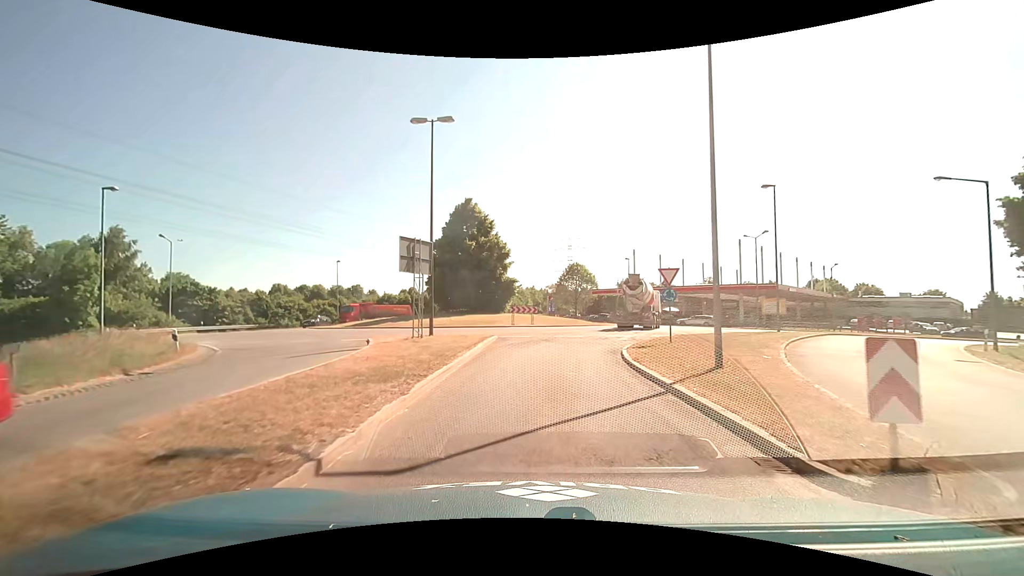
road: primary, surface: asphalt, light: Day
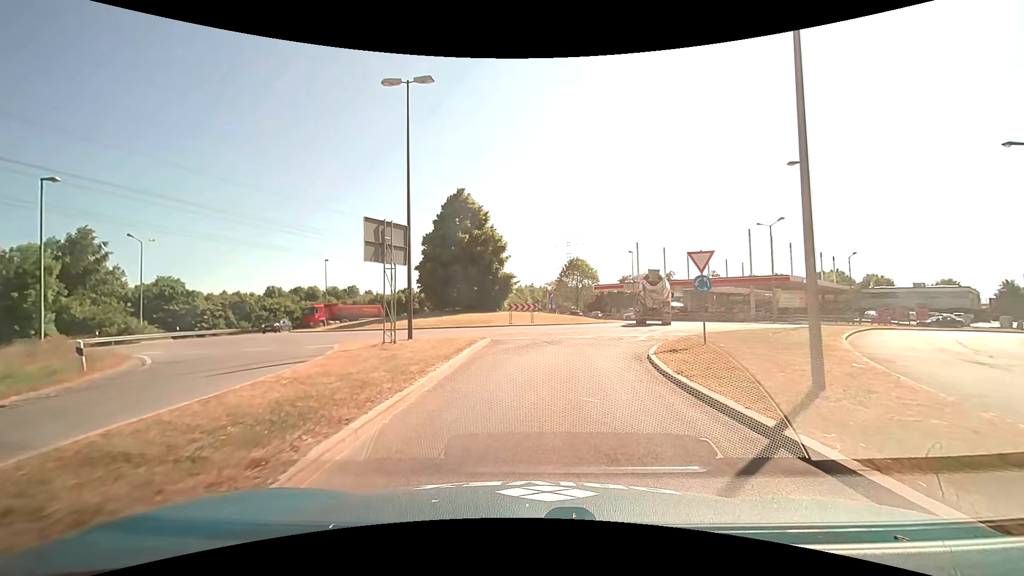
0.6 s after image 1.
(0.0, +3.8) m; 0°
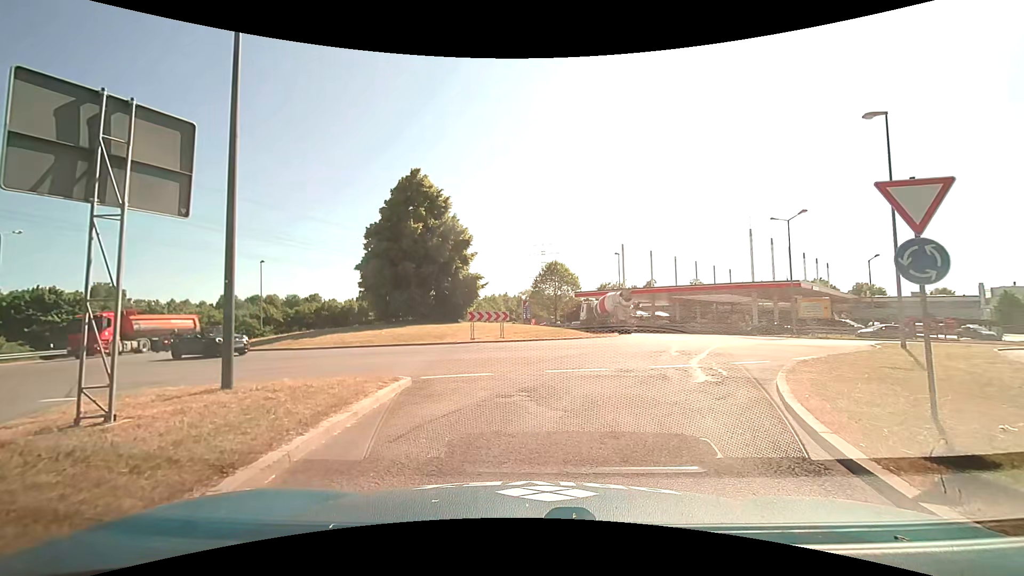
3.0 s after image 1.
(+0.2, +9.5) m; +2°
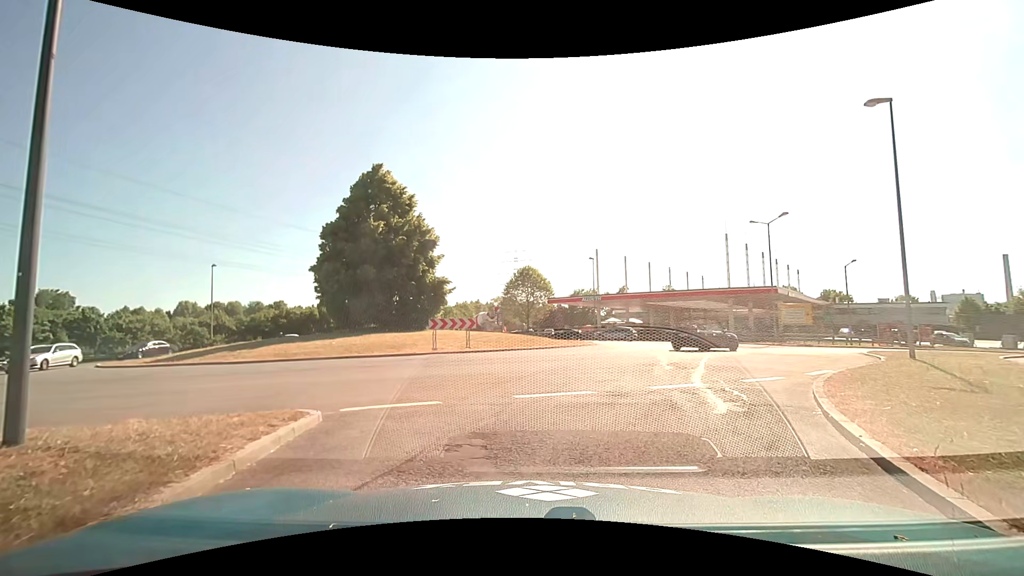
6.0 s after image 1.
(+0.1, +2.9) m; +3°
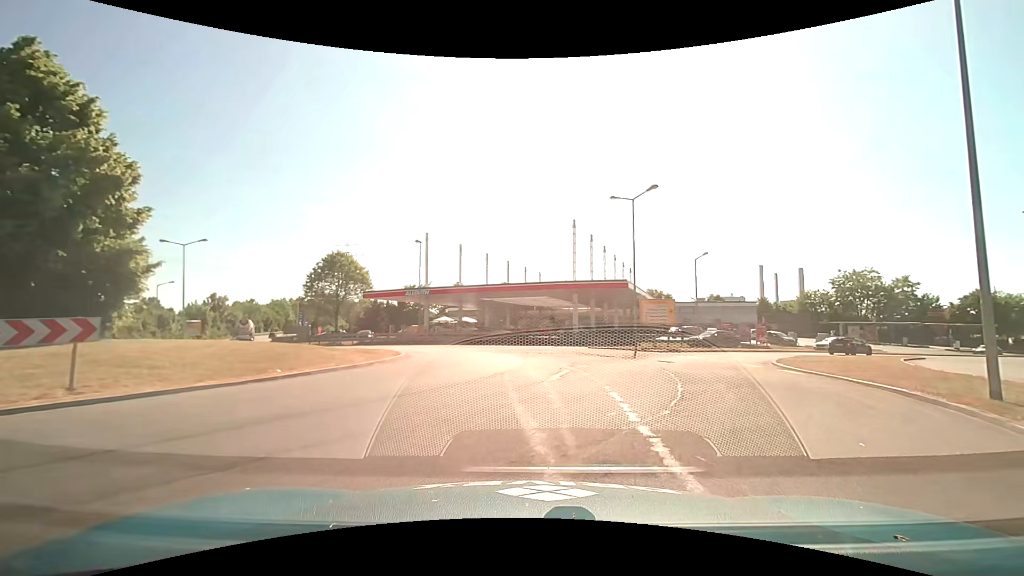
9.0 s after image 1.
(+2.2, +13.2) m; +18°
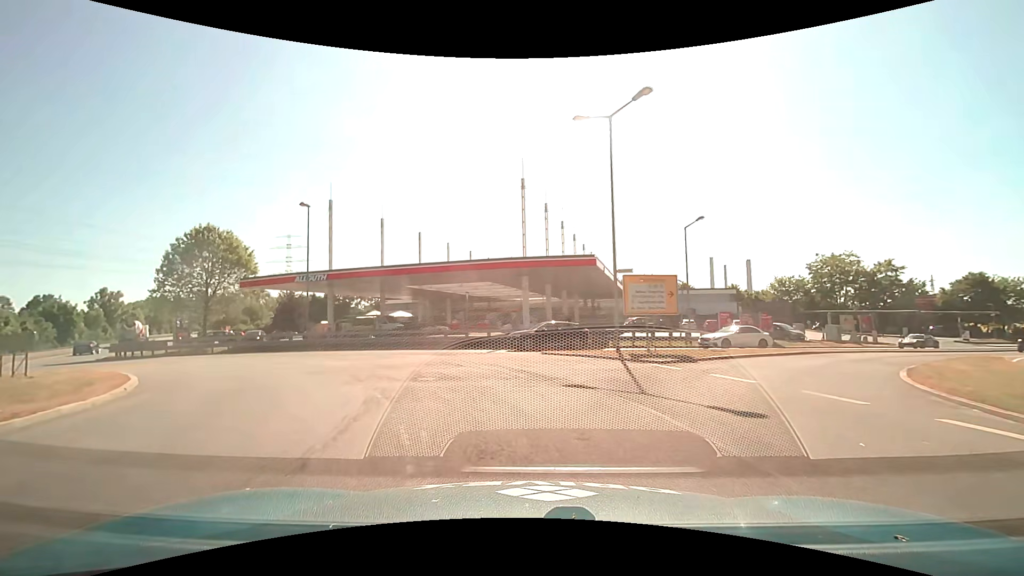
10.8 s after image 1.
(+1.7, +13.4) m; +6°
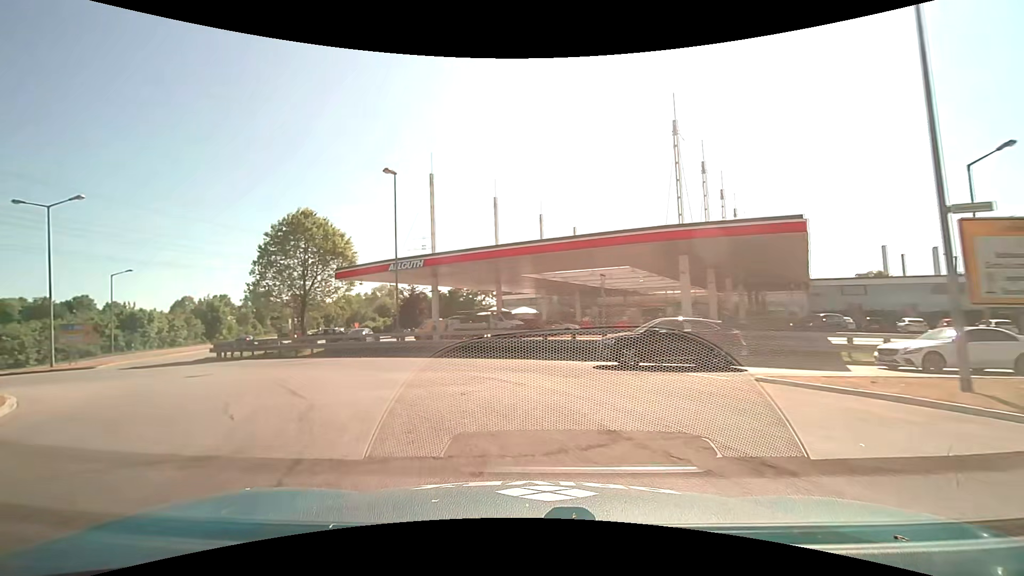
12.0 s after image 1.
(-0.9, +10.0) m; -13°
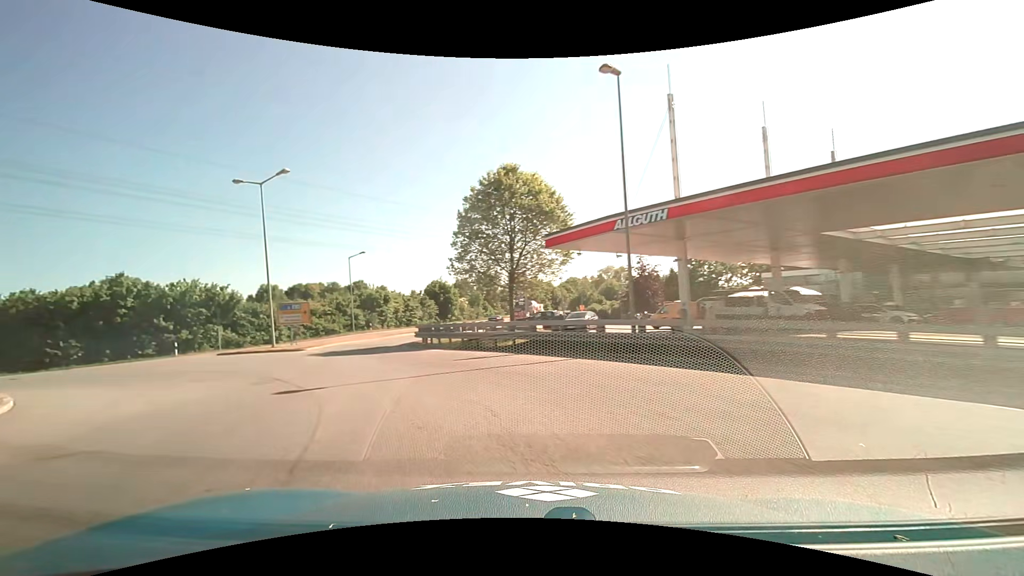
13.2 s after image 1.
(-2.1, +10.1) m; -24°
(-2, +10) (-6, +19) (-10, +28) (-12, +38) (-12, +48) (-11, +58) (-10, +68) (-9, +78) (-7, +87) (-6, +97) m
